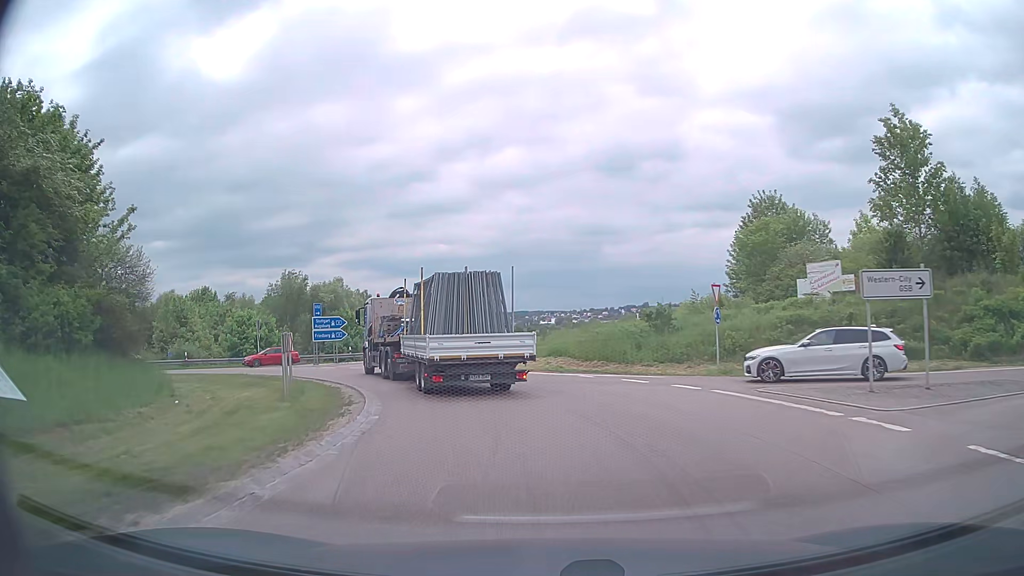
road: primary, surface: asphalt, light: Day
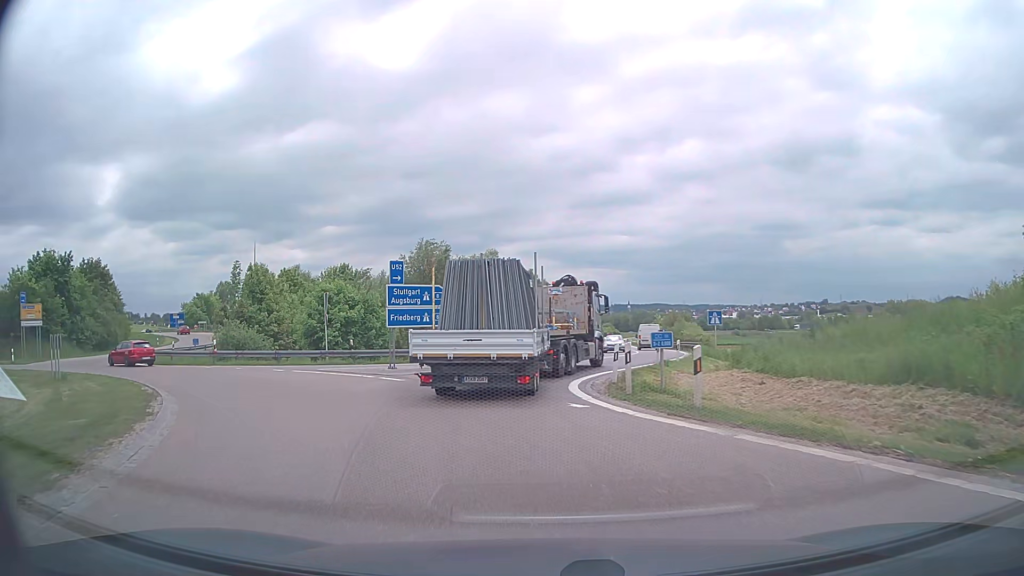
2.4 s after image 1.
(-2.7, +20.3) m; -16°
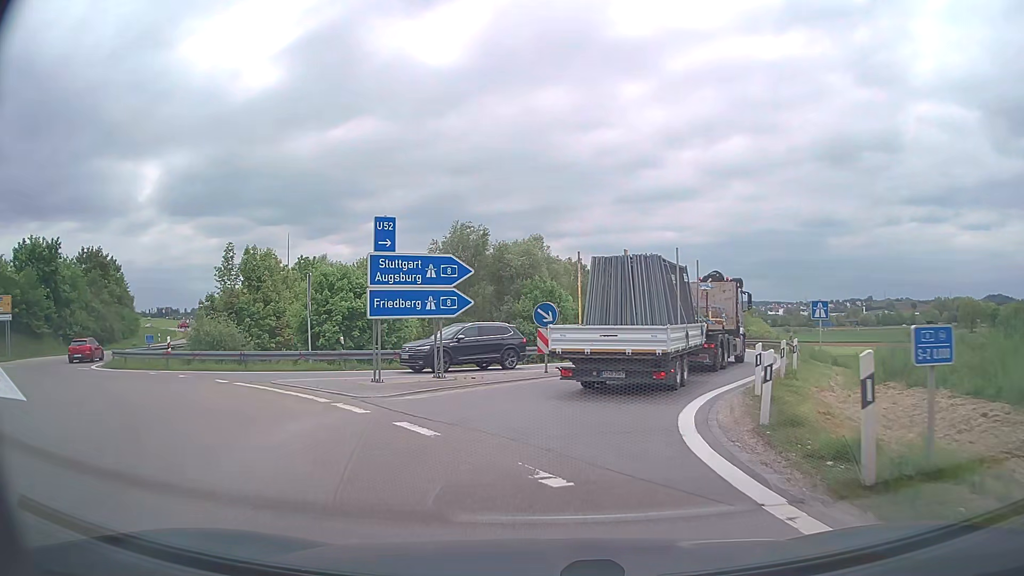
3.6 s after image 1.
(-0.5, +9.2) m; -4°
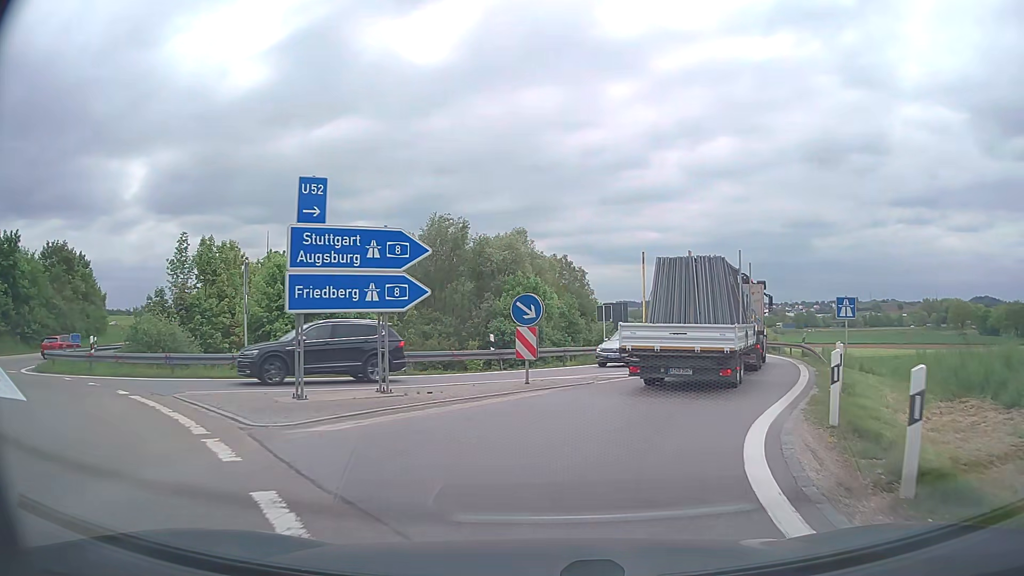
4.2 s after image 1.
(0.0, +4.5) m; +1°
(+1, +10) (+4, +19) (+8, +29) (+11, +38) (+13, +48) (+15, +58) (+16, +68) (+17, +78) (+18, +88) (+20, +97) m
